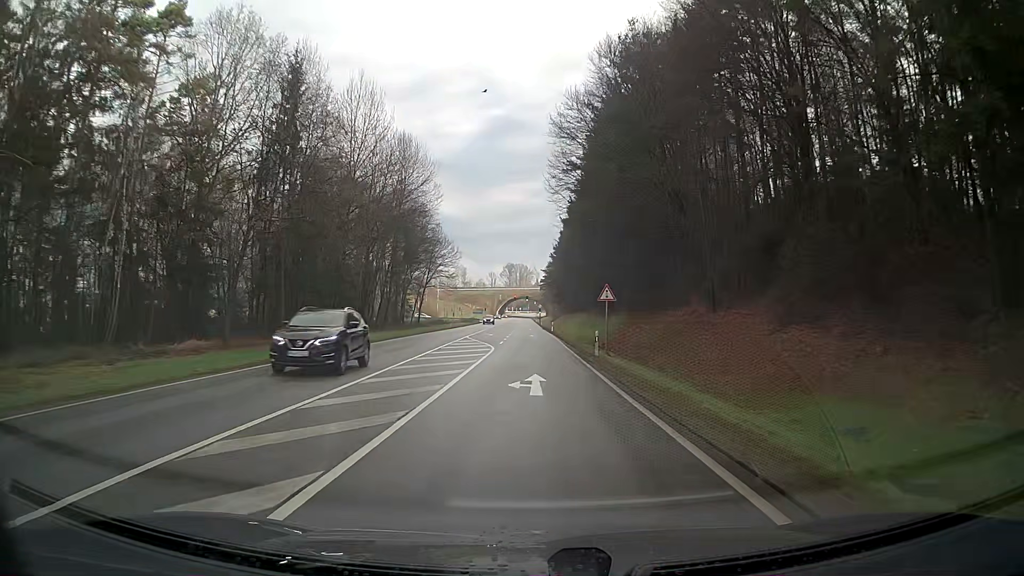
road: secondary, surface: asphalt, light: Day
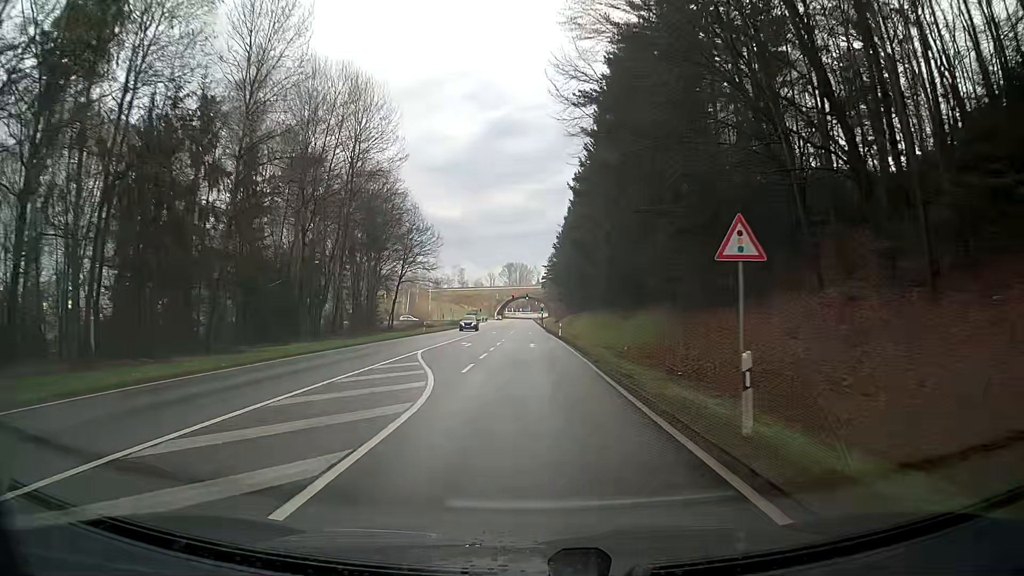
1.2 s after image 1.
(+0.1, +19.9) m; +1°
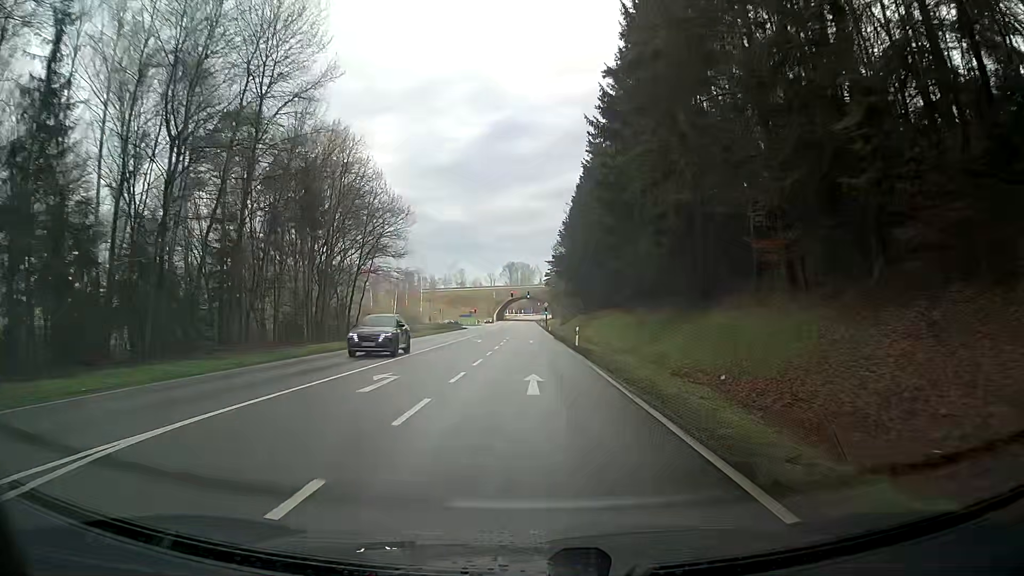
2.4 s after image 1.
(-0.2, +20.4) m; -1°
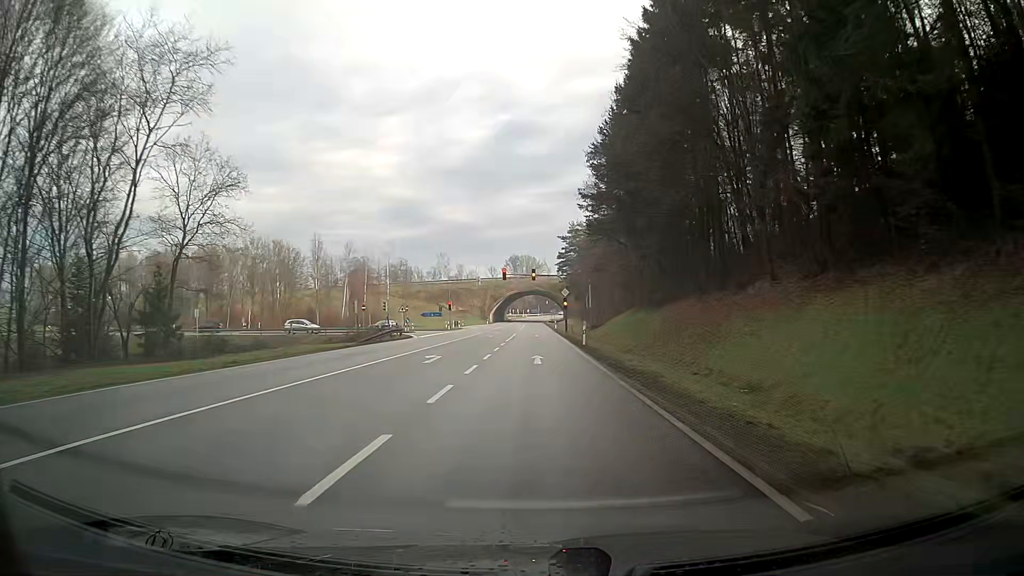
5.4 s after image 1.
(-0.4, +51.8) m; 0°
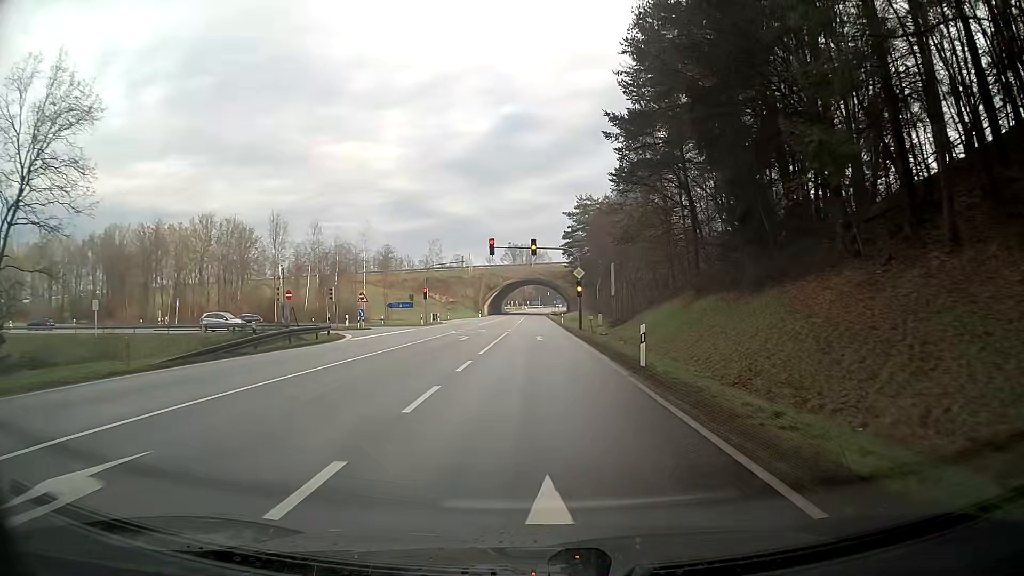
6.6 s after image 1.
(0.0, +19.4) m; 0°
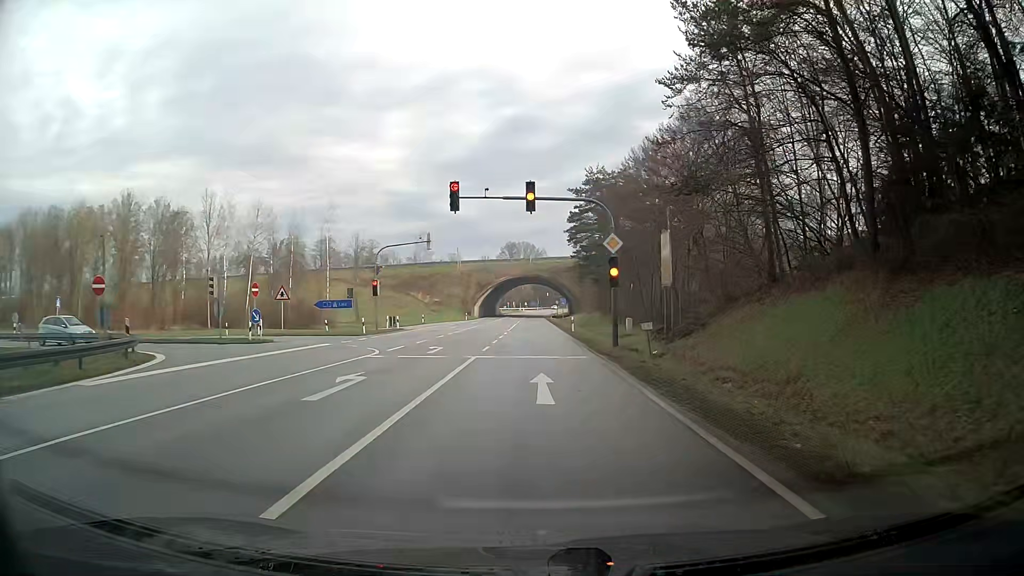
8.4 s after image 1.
(0.0, +20.0) m; 0°
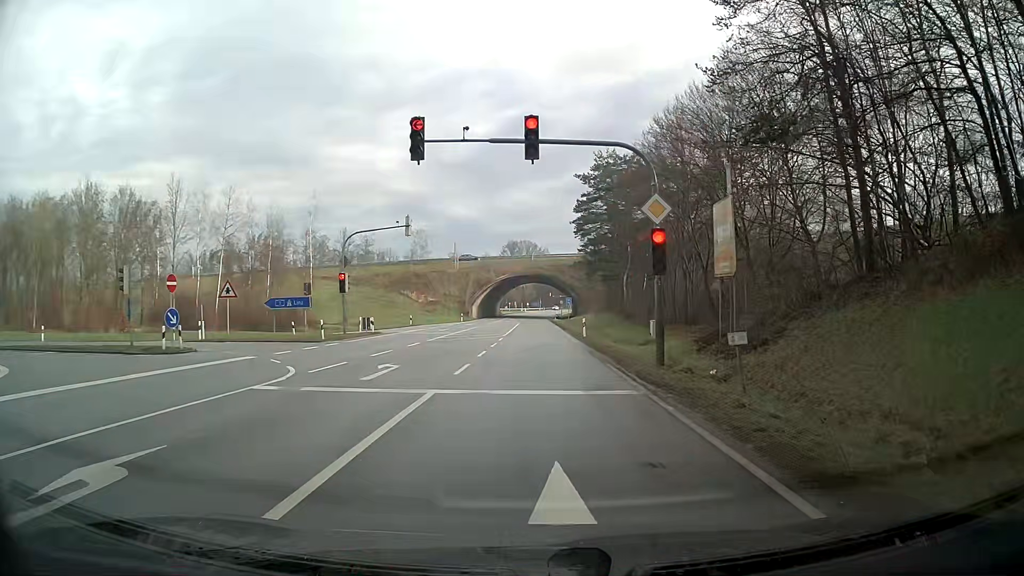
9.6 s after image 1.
(0.0, +8.3) m; 0°
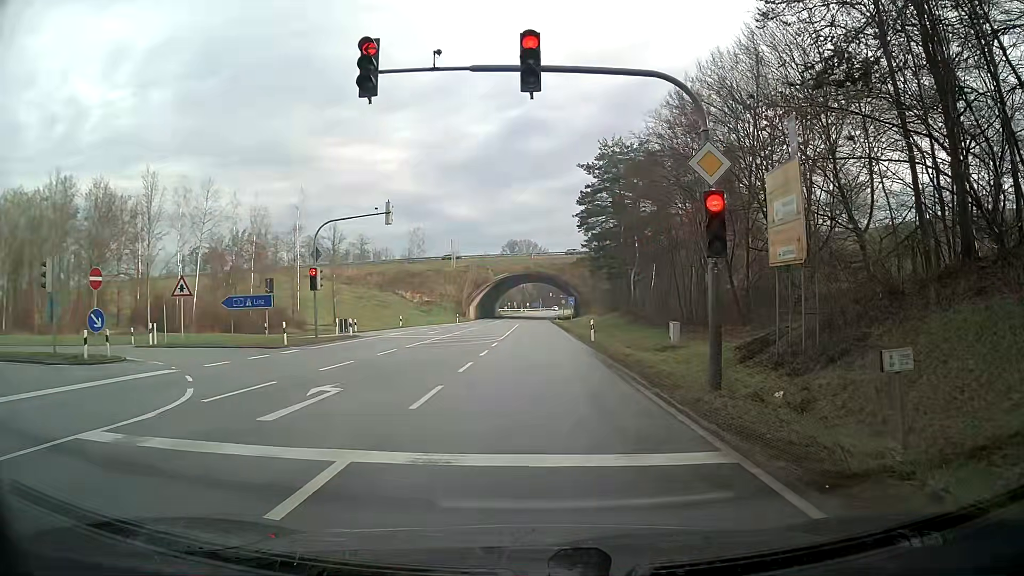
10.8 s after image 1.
(0.0, +4.9) m; +1°
